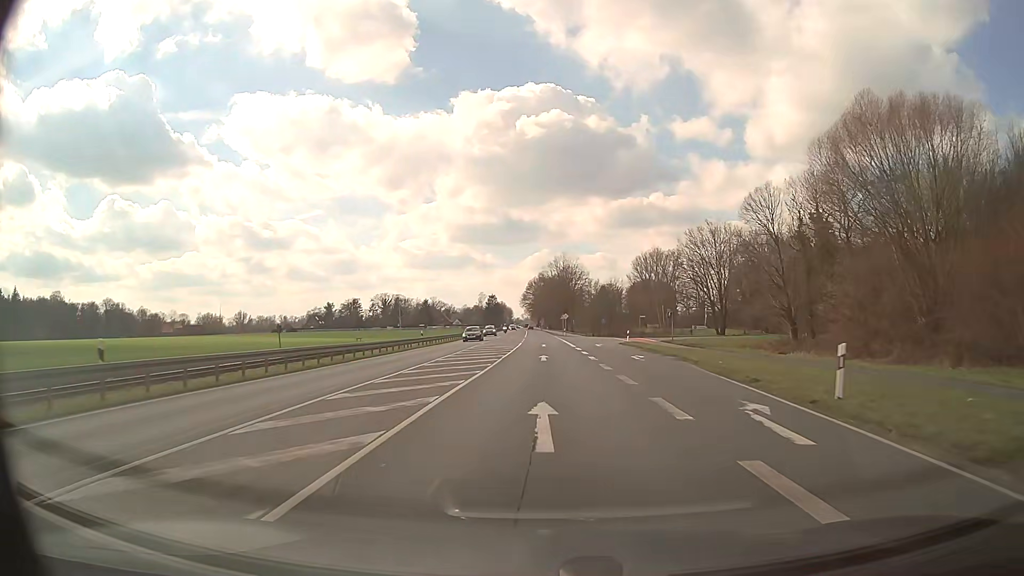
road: primary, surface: asphalt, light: Day
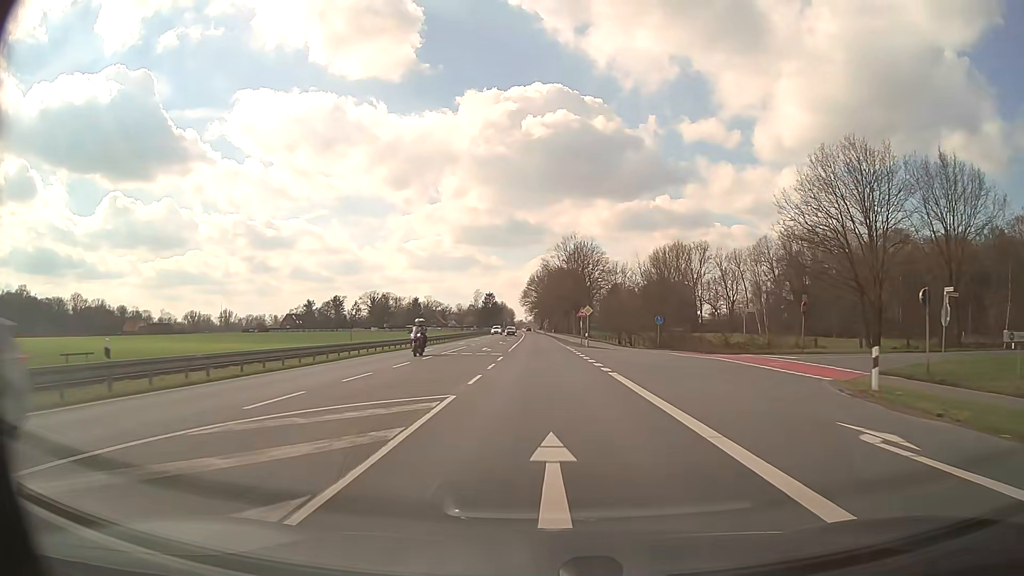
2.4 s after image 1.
(-0.2, +43.1) m; 0°
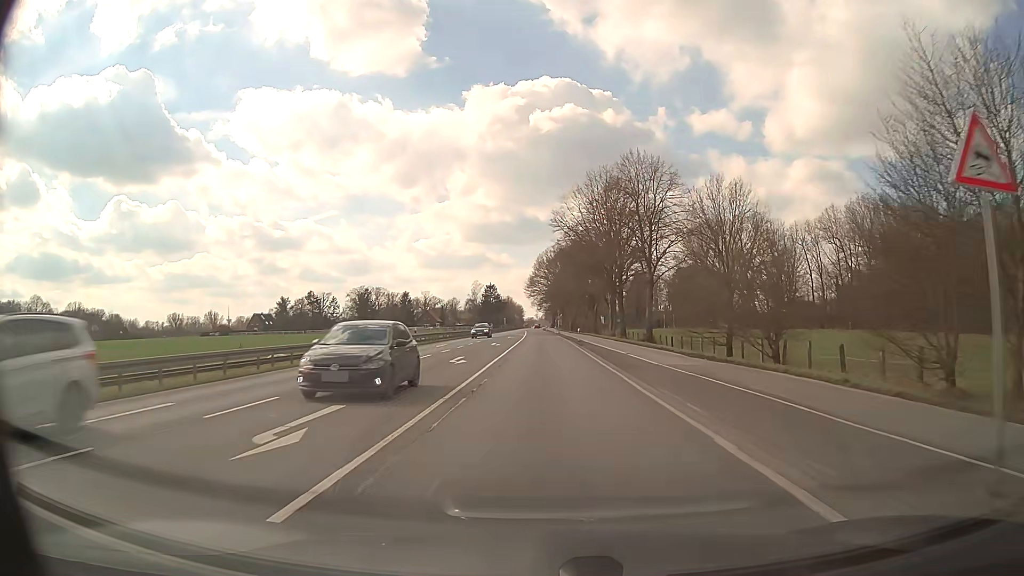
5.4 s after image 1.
(-0.4, +53.8) m; -1°
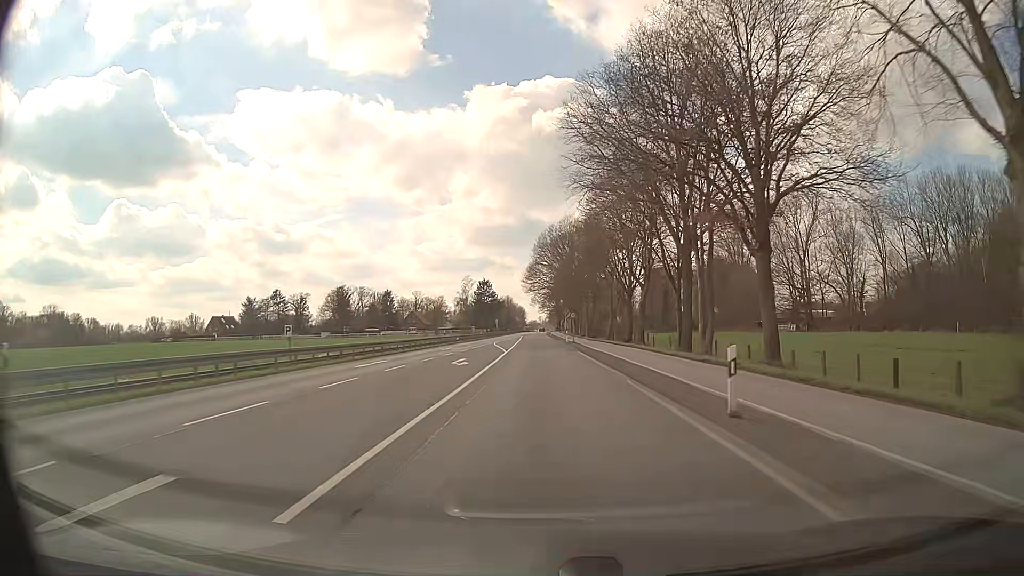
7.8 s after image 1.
(-0.1, +42.9) m; 0°
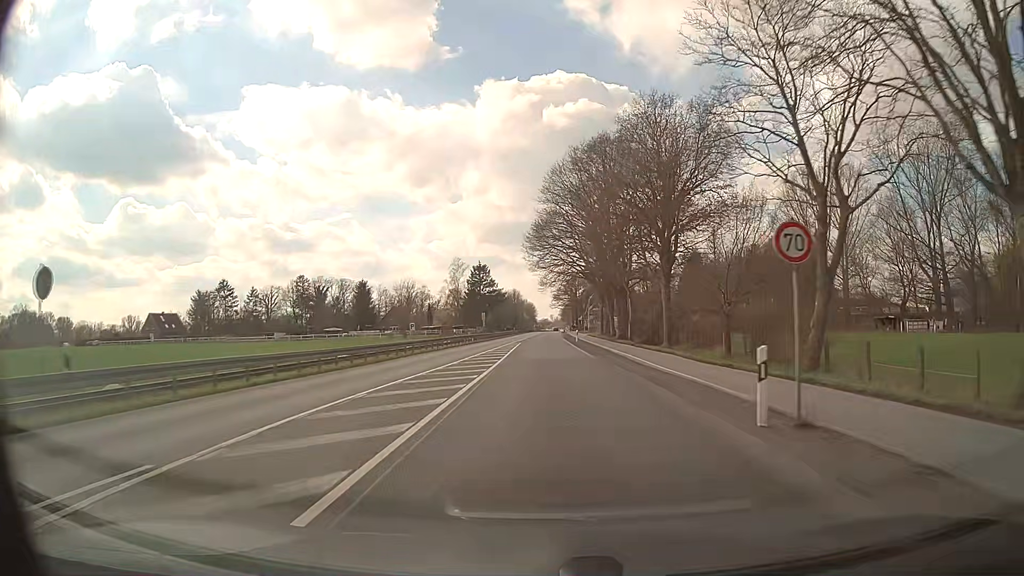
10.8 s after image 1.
(-0.6, +53.7) m; -1°
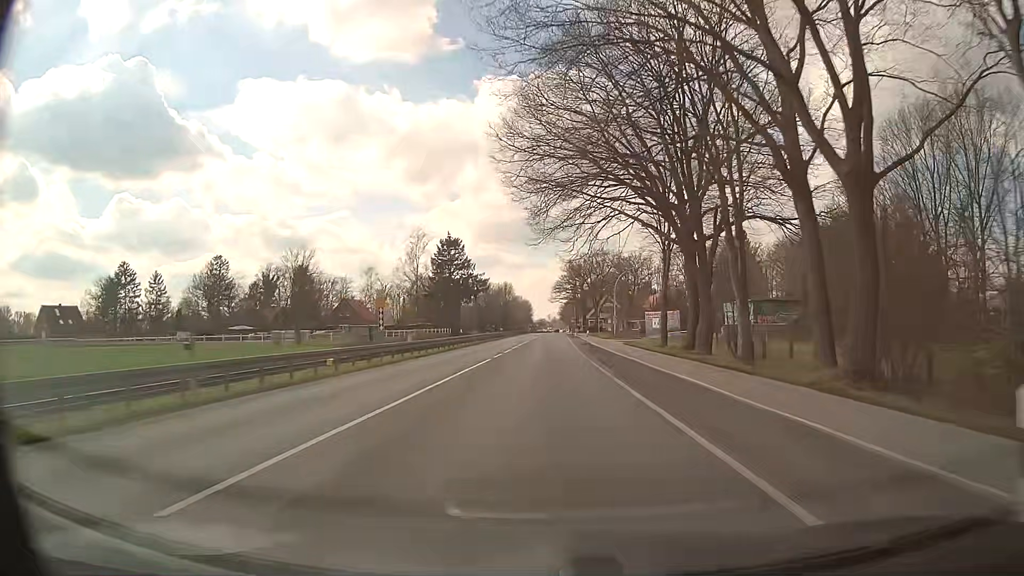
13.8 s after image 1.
(-0.2, +53.8) m; 0°
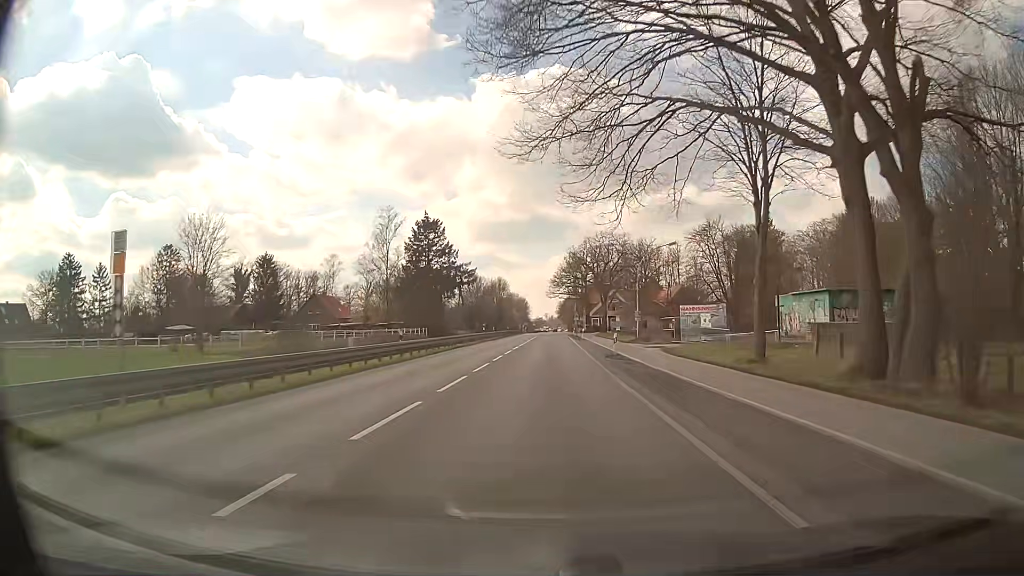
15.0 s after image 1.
(+0.1, +21.5) m; 0°
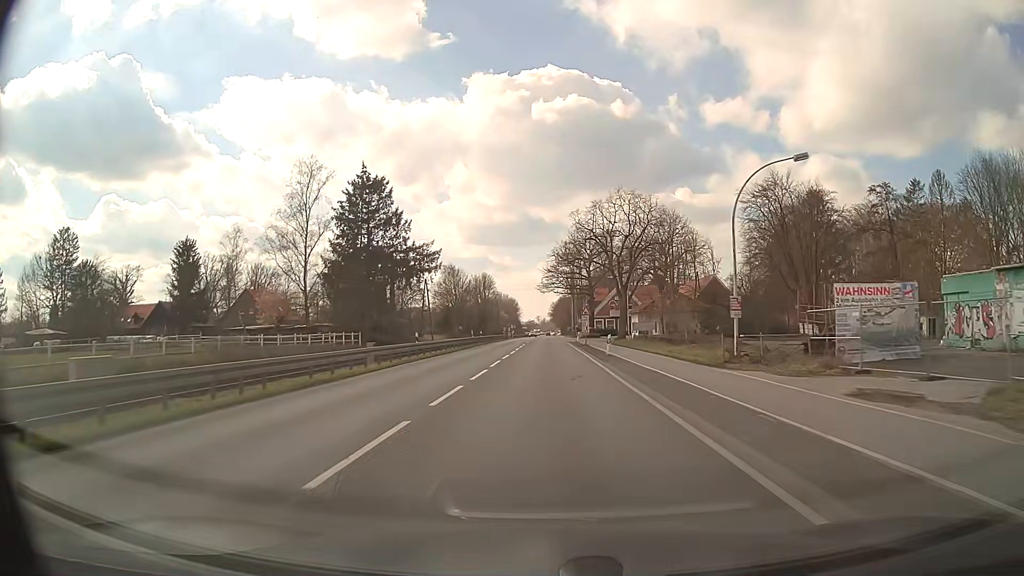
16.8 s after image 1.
(+0.1, +32.3) m; 0°
(0, +10) (0, +20) (0, +30) (0, +40) (0, +50) (0, +60) (0, +70) (0, +80) (0, +90) (0, +100) m
